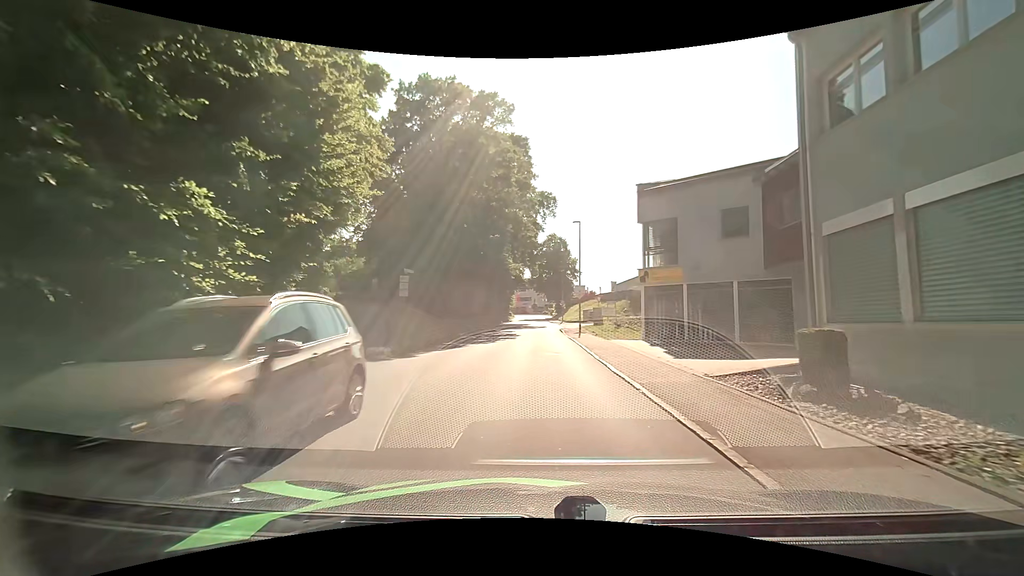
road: tertiary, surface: asphalt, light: Day
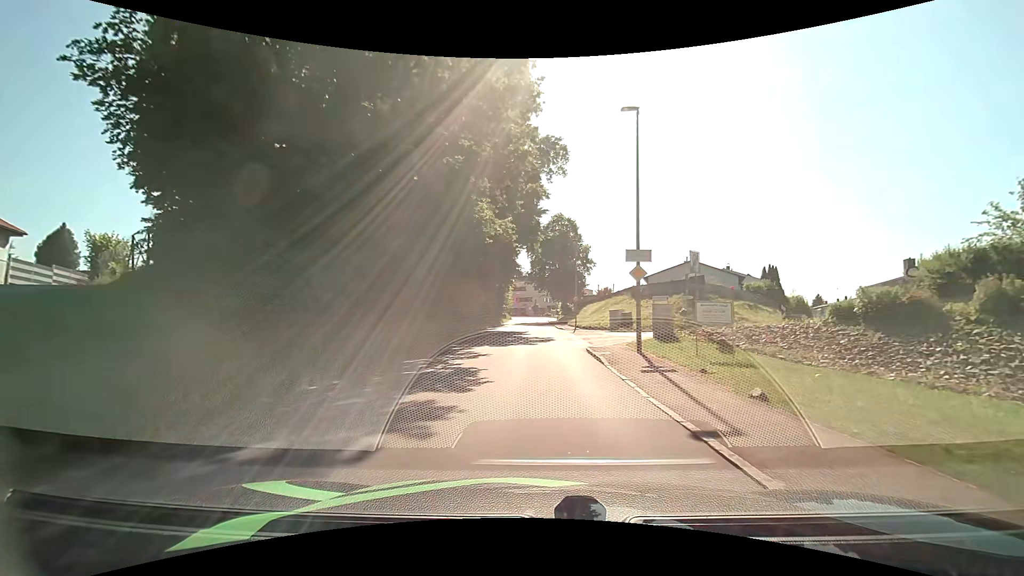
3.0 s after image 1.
(-0.5, +21.2) m; -2°
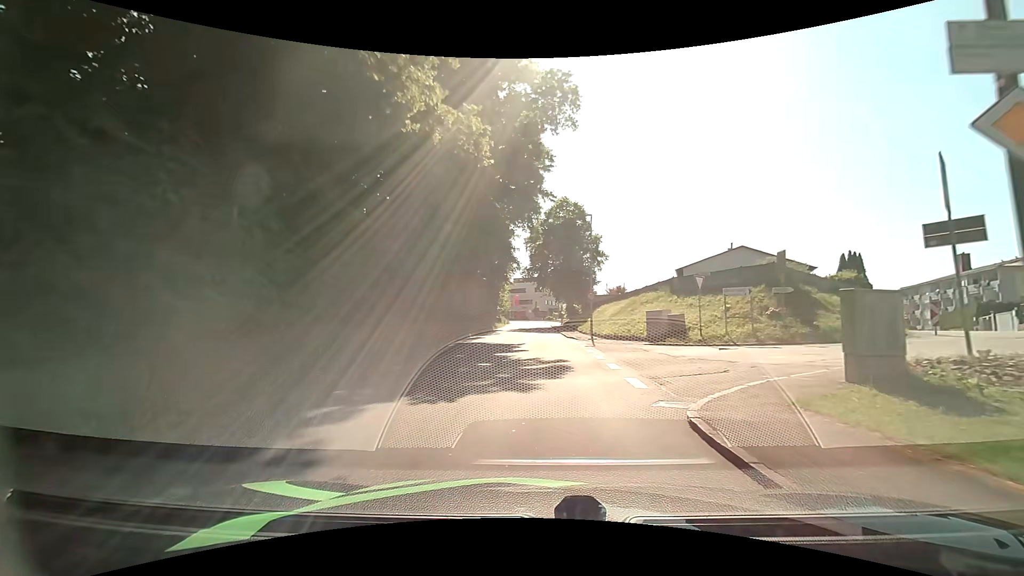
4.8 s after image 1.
(0.0, +12.6) m; 0°
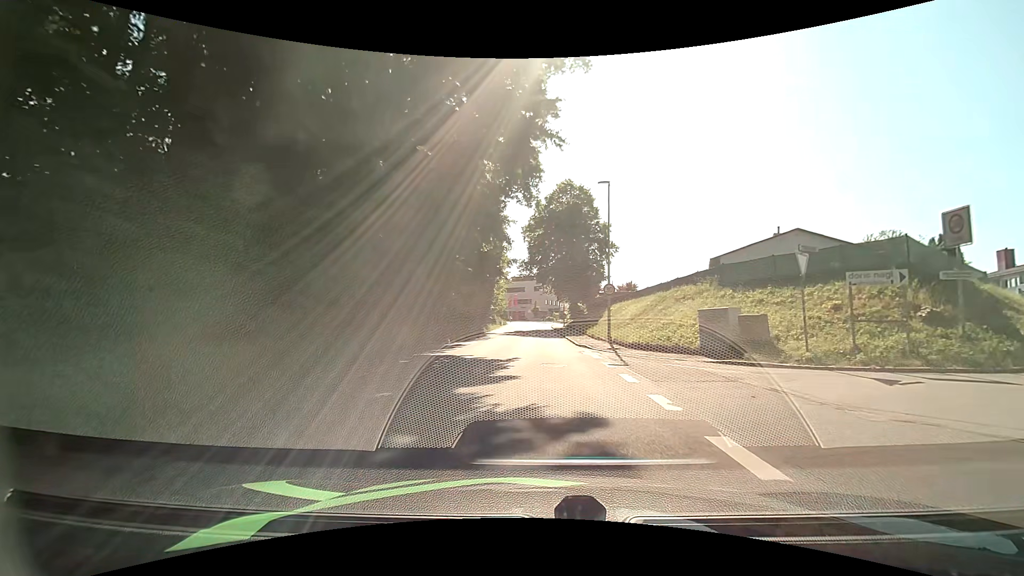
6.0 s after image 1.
(0.0, +8.3) m; +1°
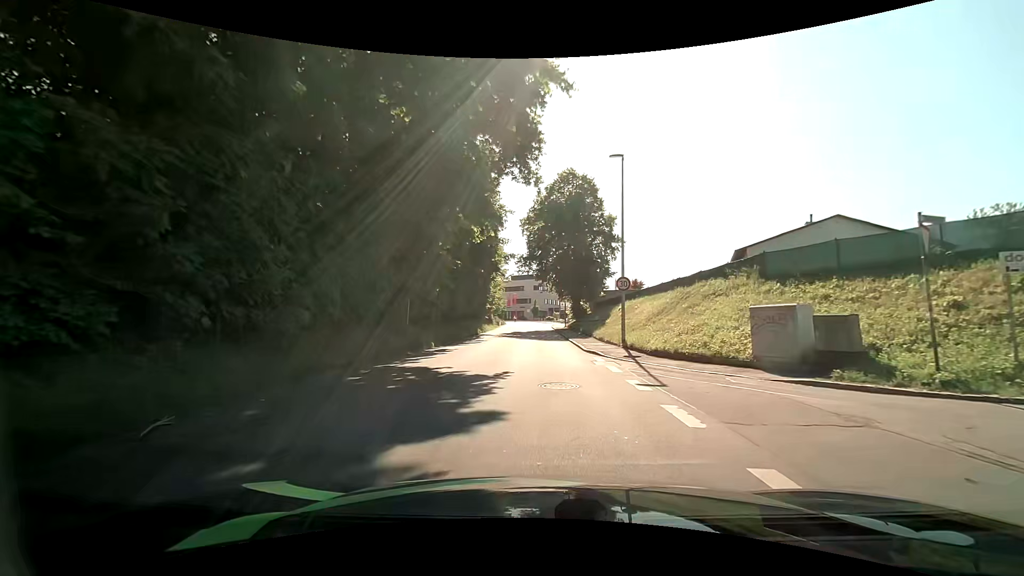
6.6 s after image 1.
(0.0, +4.1) m; +1°
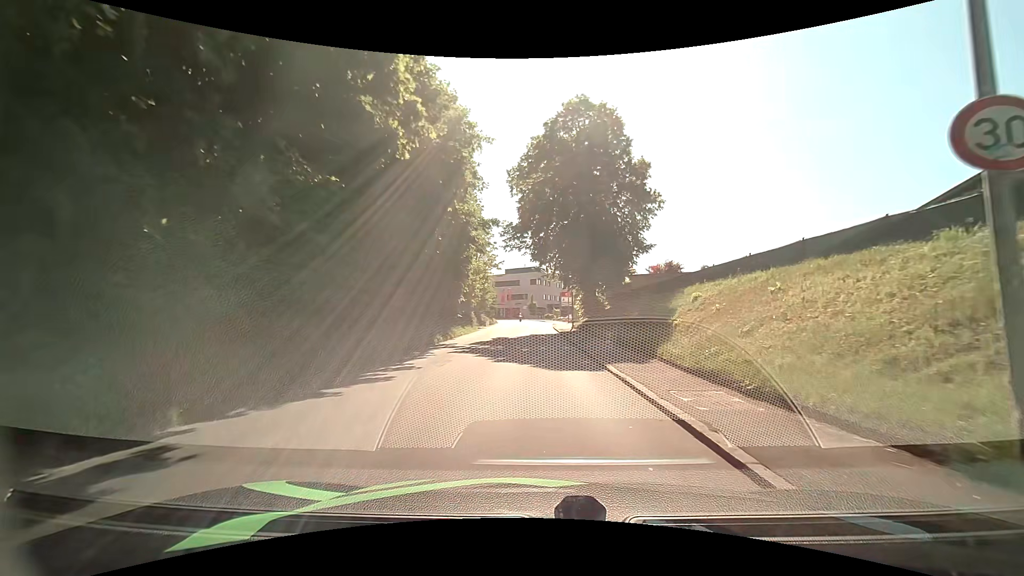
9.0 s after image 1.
(-0.3, +16.7) m; -1°
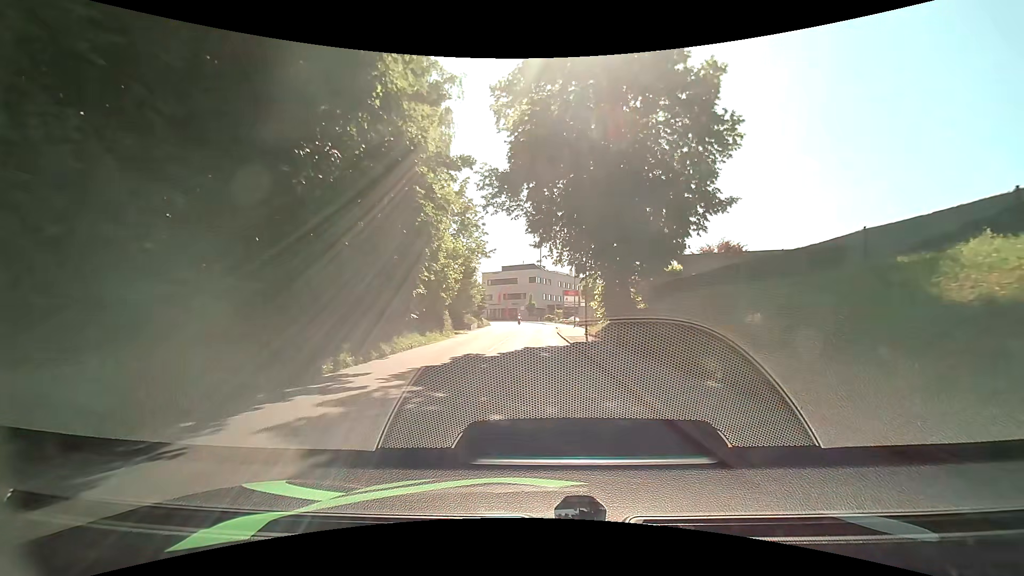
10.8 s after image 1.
(-0.1, +12.9) m; 0°
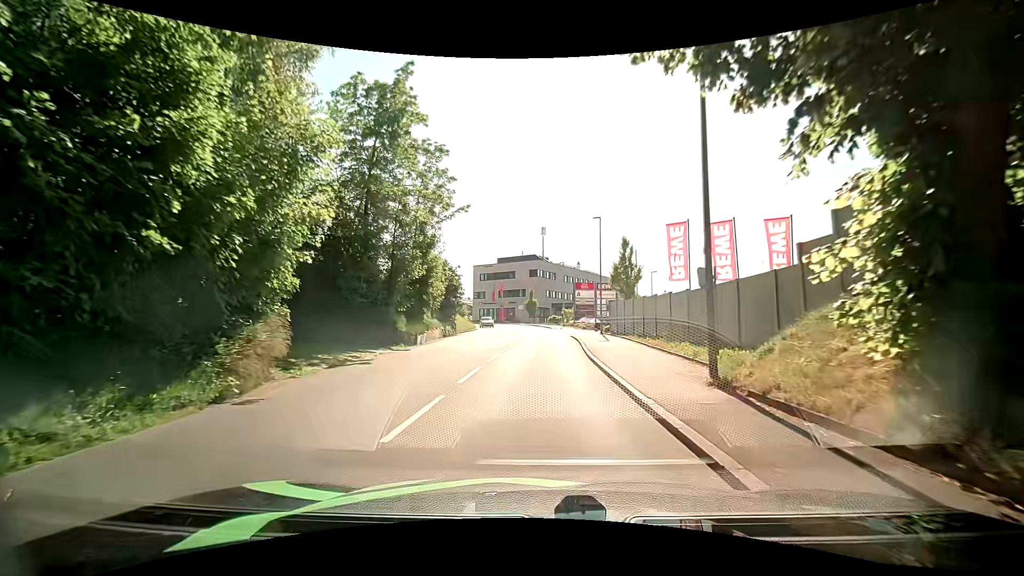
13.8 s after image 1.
(-0.1, +22.0) m; -1°
(0, +10) (0, +20) (+1, +30) (+1, +40) (+1, +50) (+1, +60) (0, +70) (-2, +80) (-5, +89) (-9, +98) m
